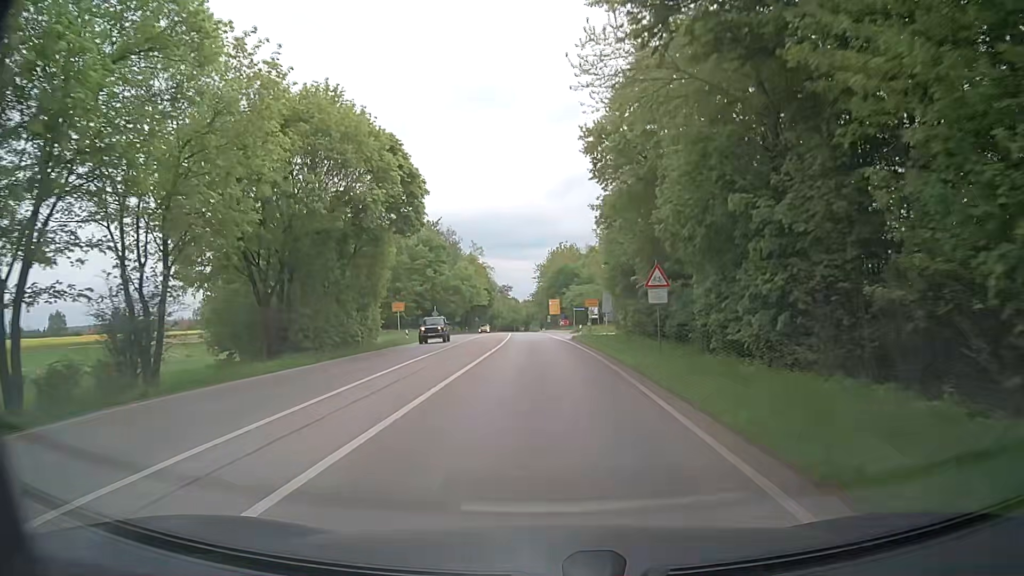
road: secondary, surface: asphalt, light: Day
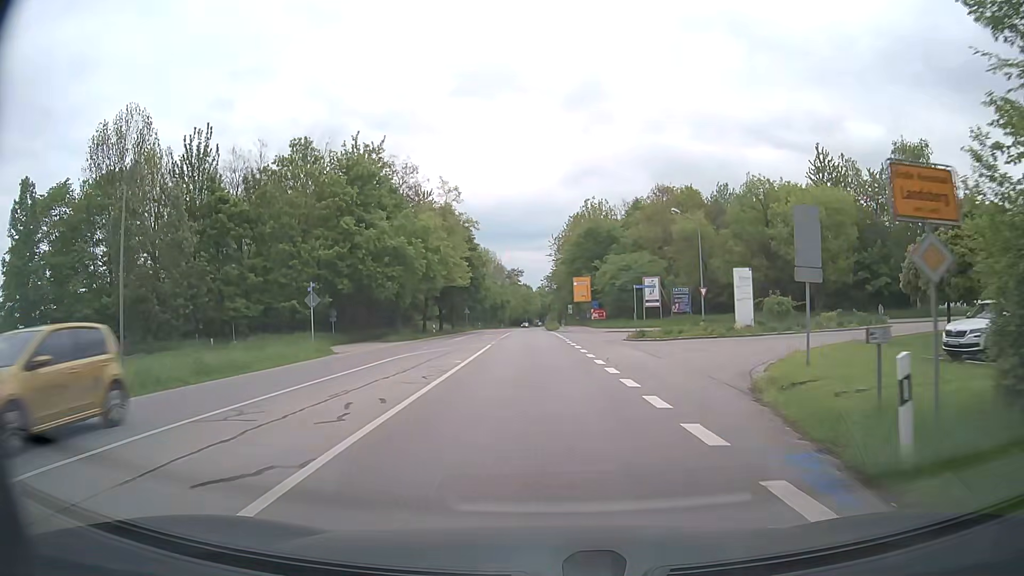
(-0.5, +43.5) m; -2°
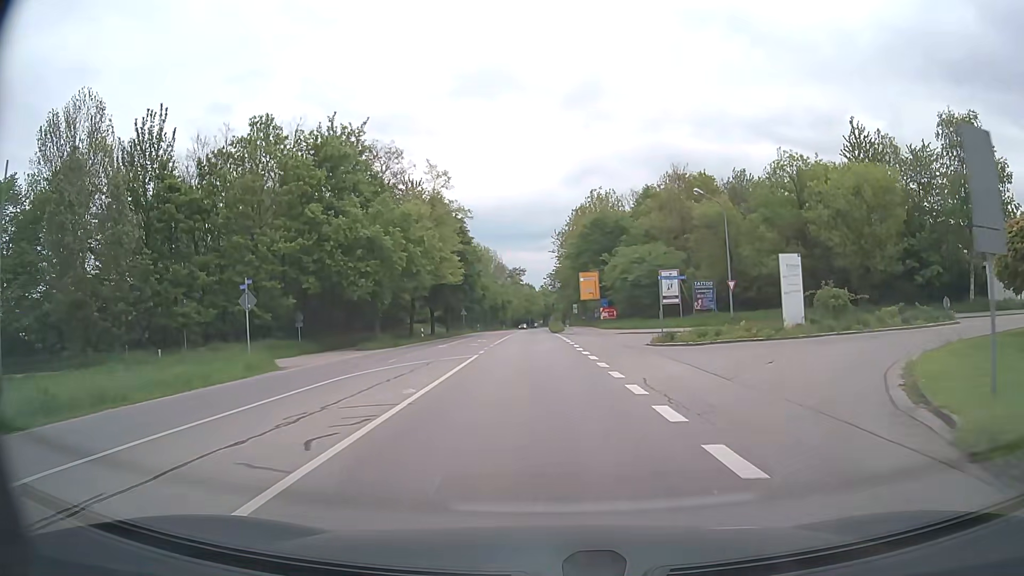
(+0.1, +7.5) m; +1°
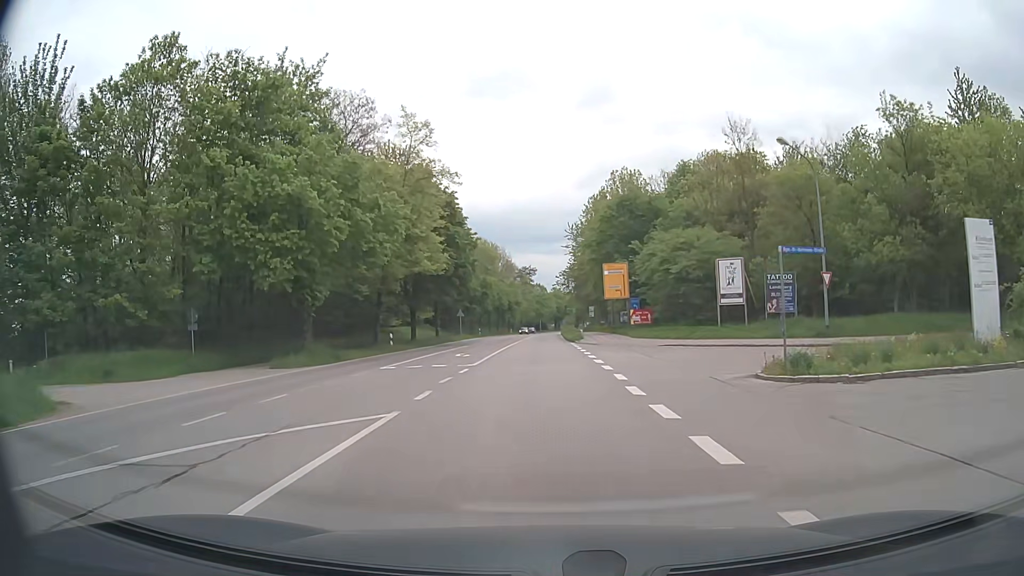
(-0.3, +14.5) m; -1°
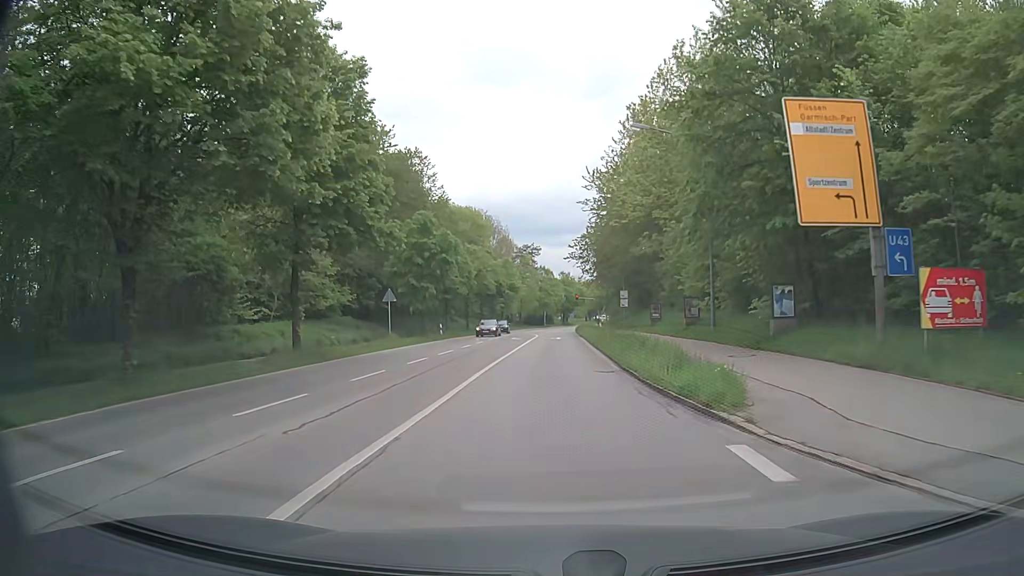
(-0.4, +37.1) m; -1°
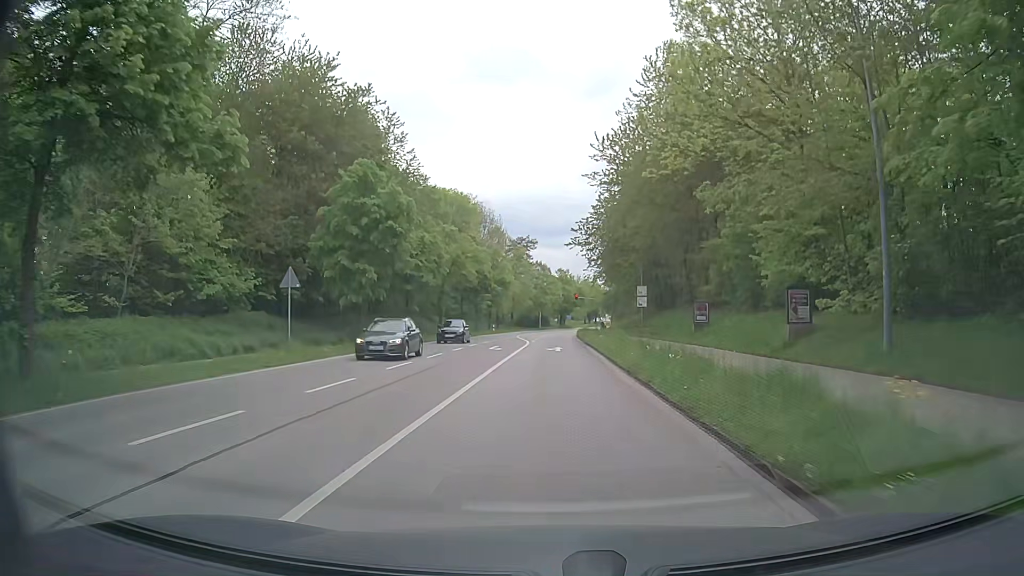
(0.0, +15.1) m; 0°
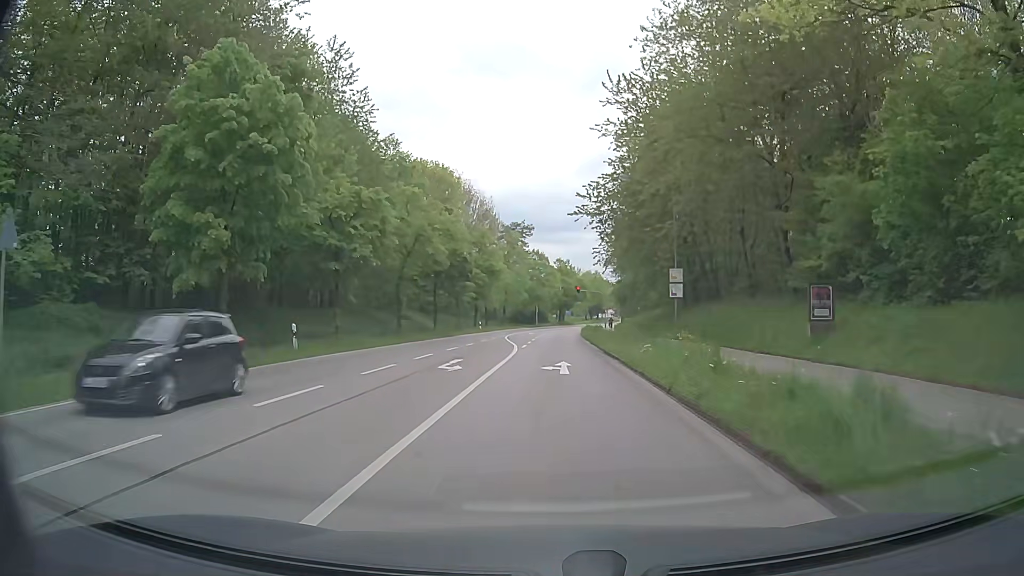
(+0.1, +14.7) m; +1°
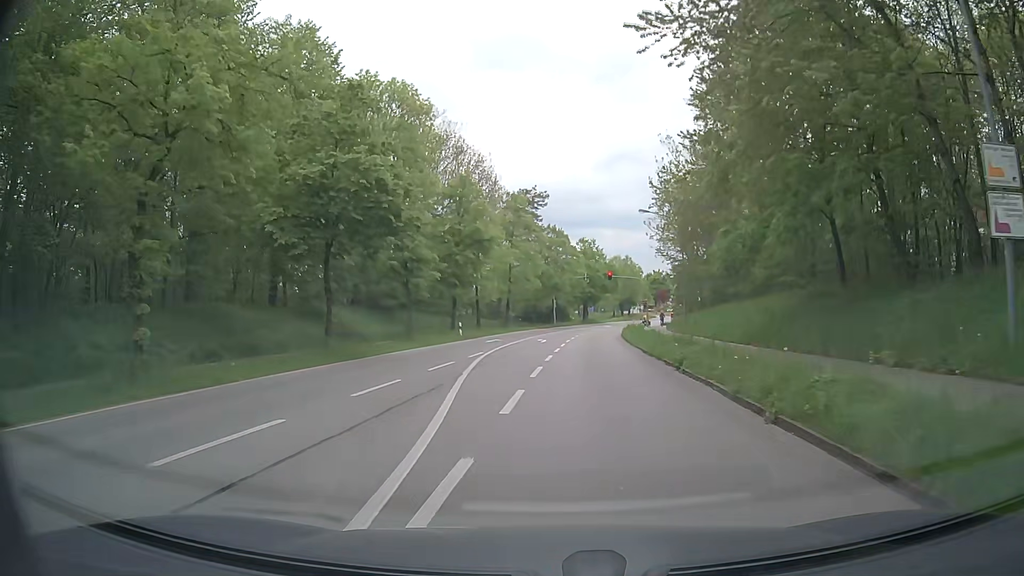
(-0.3, +28.0) m; -2°
